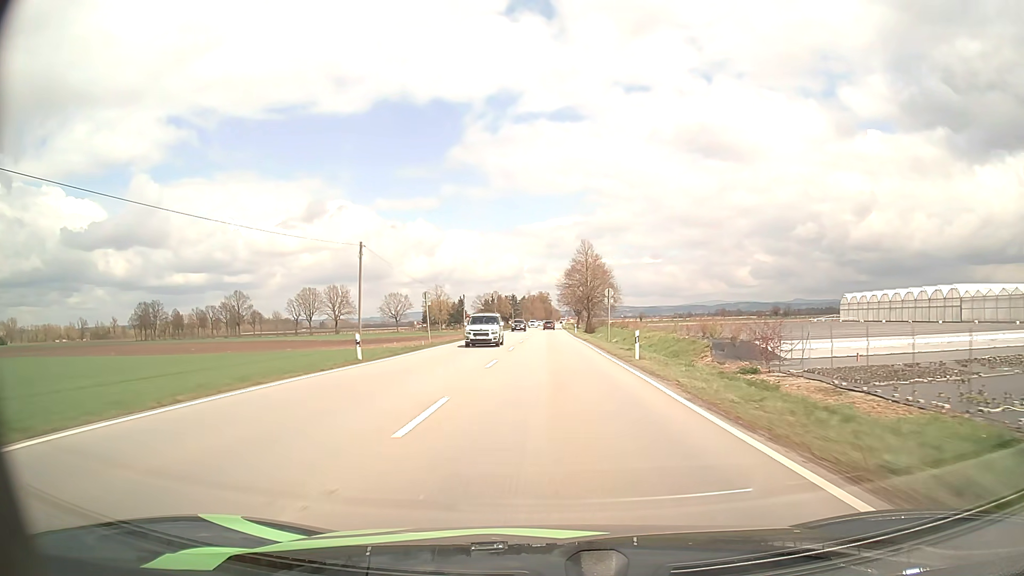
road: primary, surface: asphalt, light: Day
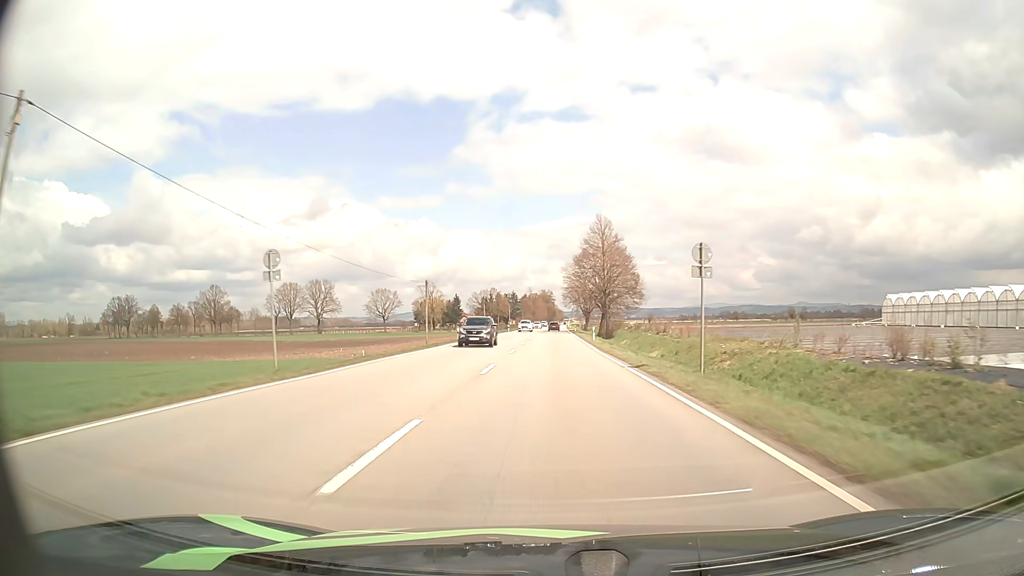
(-0.1, +26.6) m; 0°
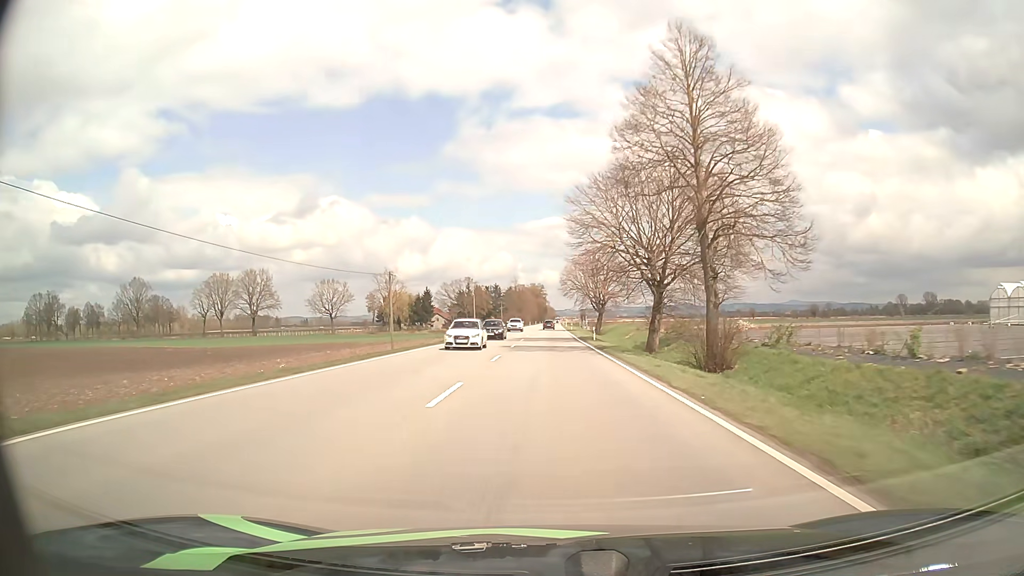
(+0.2, +55.0) m; +1°
(0, +10) (0, +20) (0, +30) (0, +40) (0, +50) (0, +60) (0, +70) (0, +80) (0, +90) (0, +100) m
